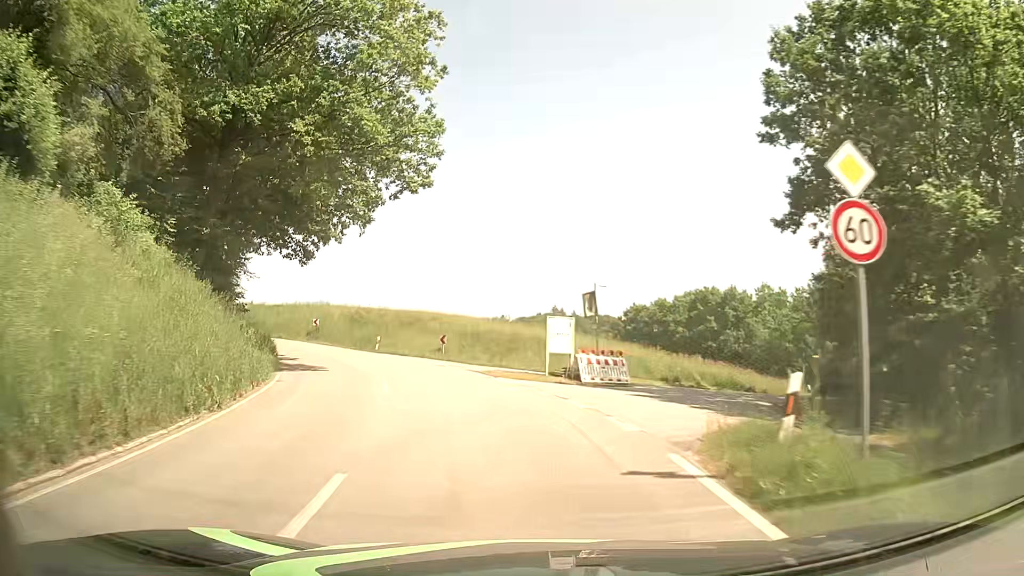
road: tertiary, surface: asphalt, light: Day
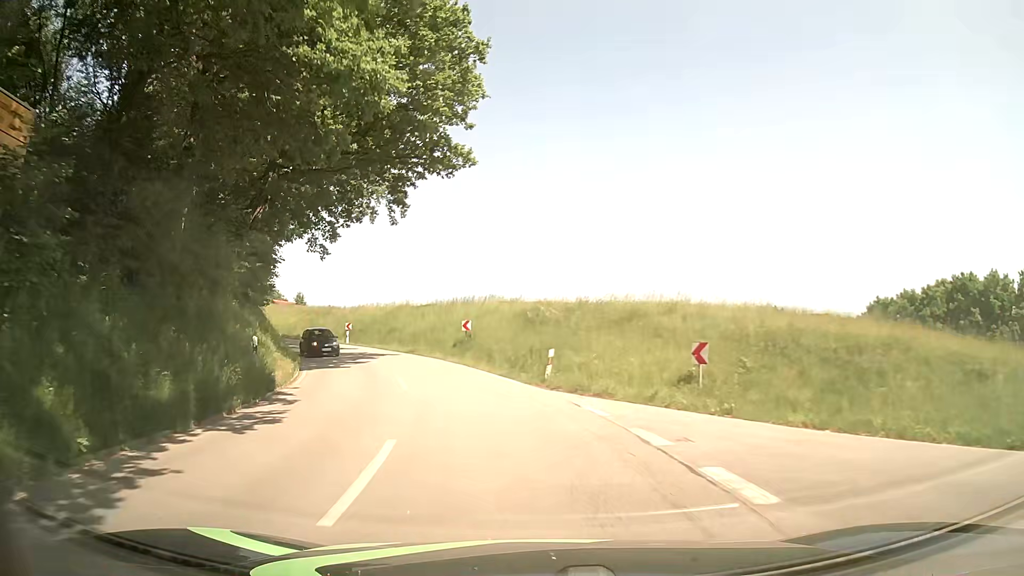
(-3.4, +22.2) m; -18°
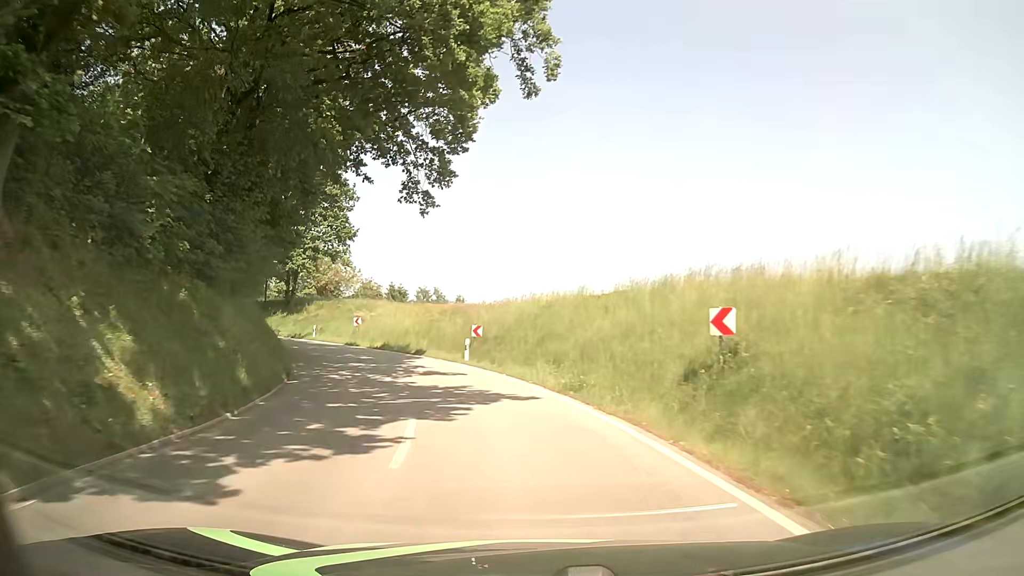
(-3.2, +22.2) m; -16°
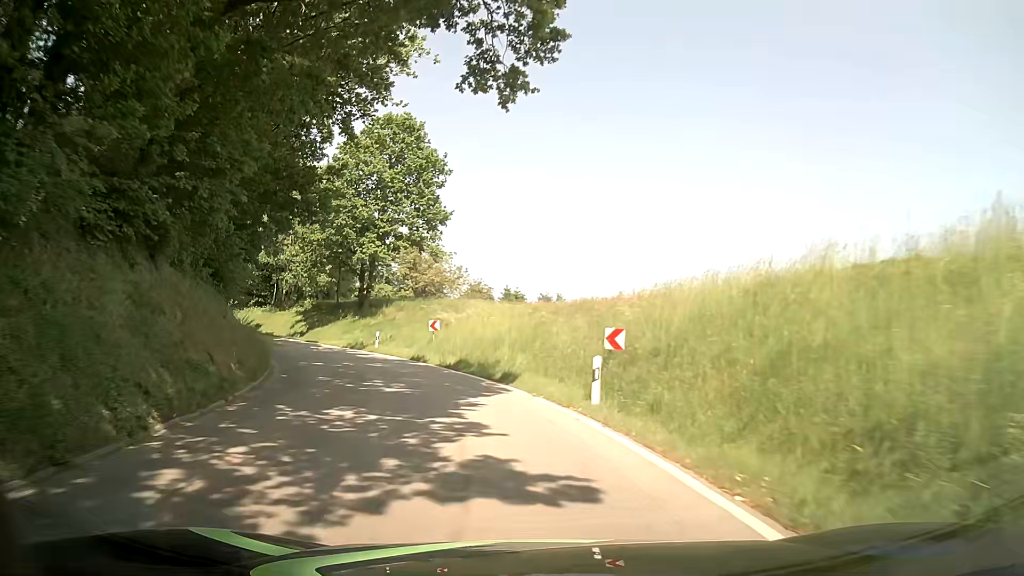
(-1.2, +15.0) m; -10°
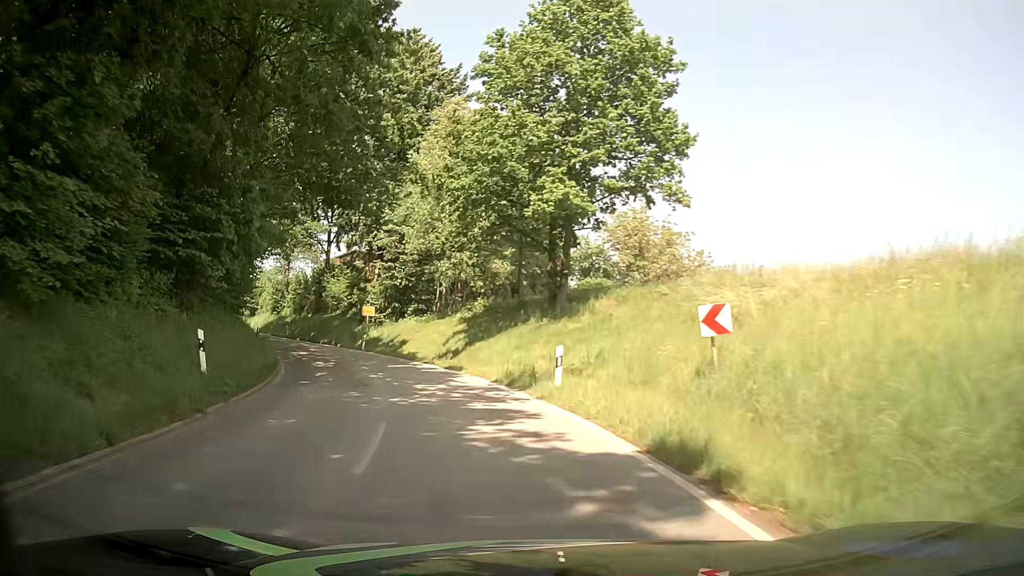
(-3.9, +22.1) m; -19°
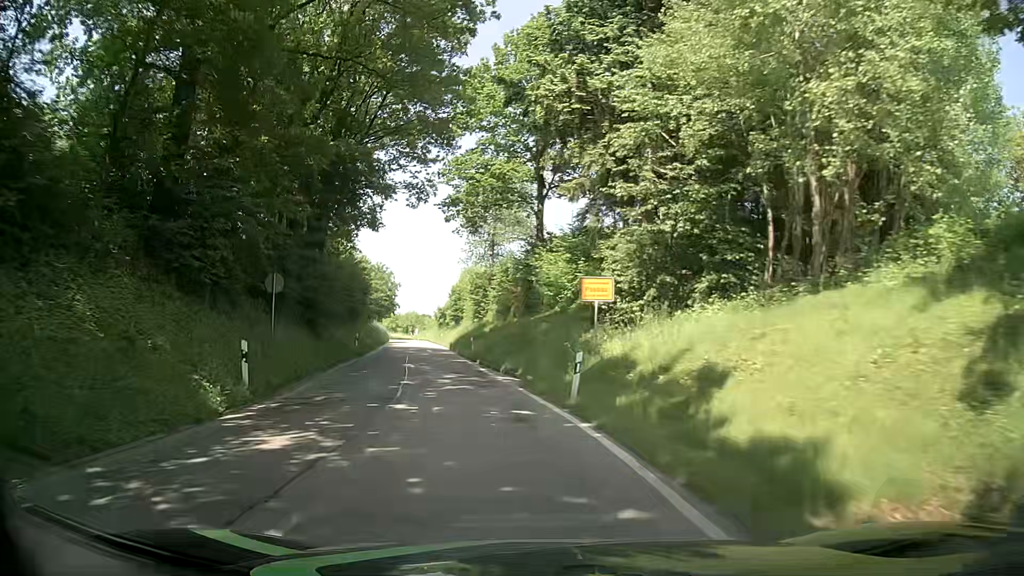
(-6.3, +29.6) m; -23°
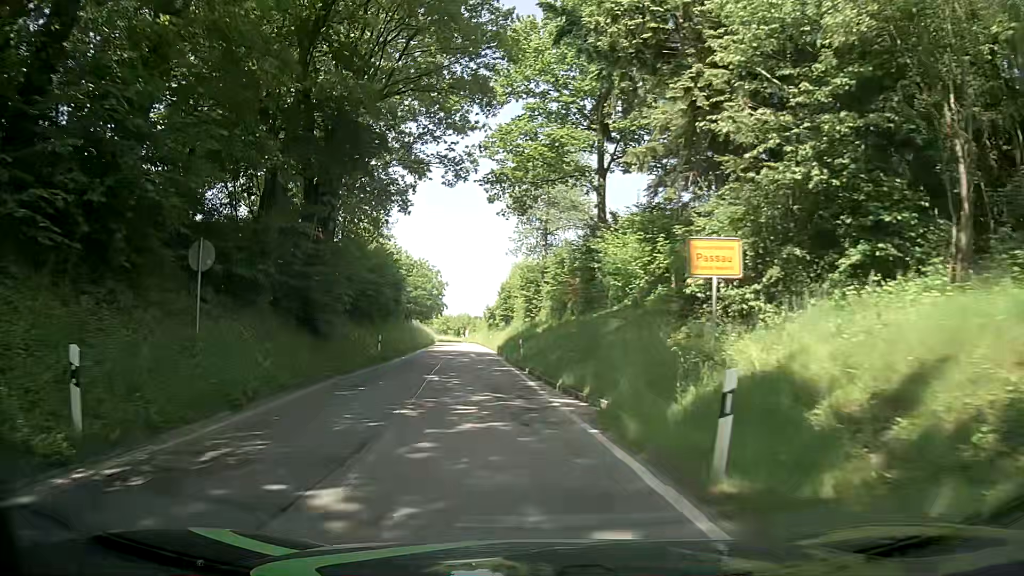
(-0.3, +7.6) m; -4°
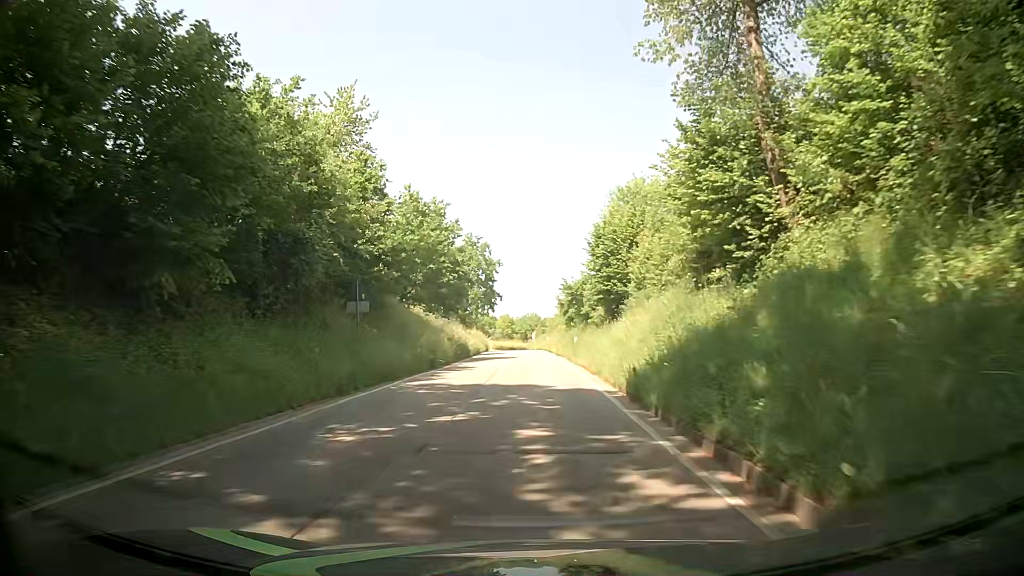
(-3.5, +38.1) m; -7°
(0, +10) (0, +20) (0, +30) (0, +40) (0, +50) (0, +60) (0, +70) (-1, +80) (-2, +90) (-2, +100) m
